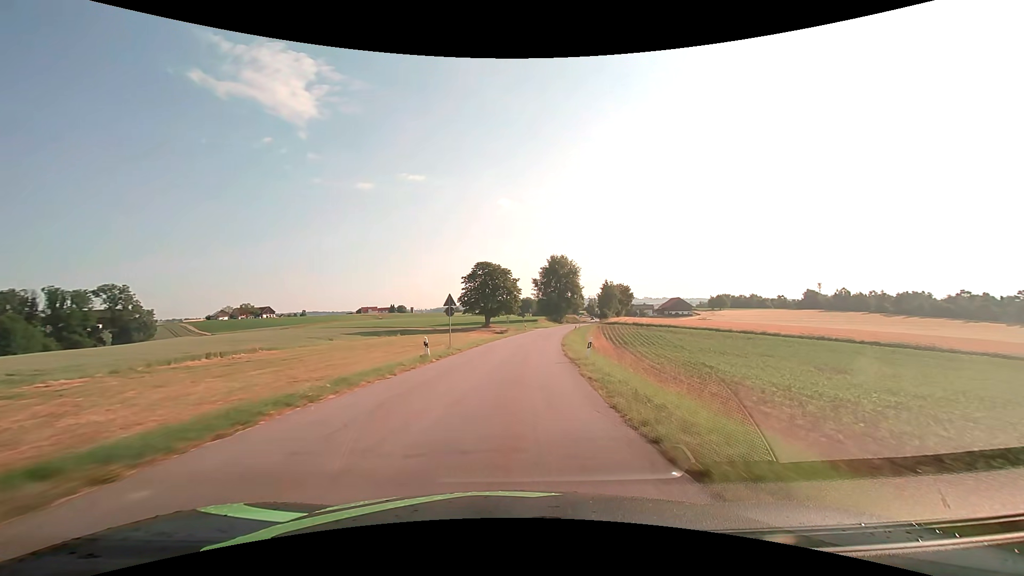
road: tertiary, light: Day
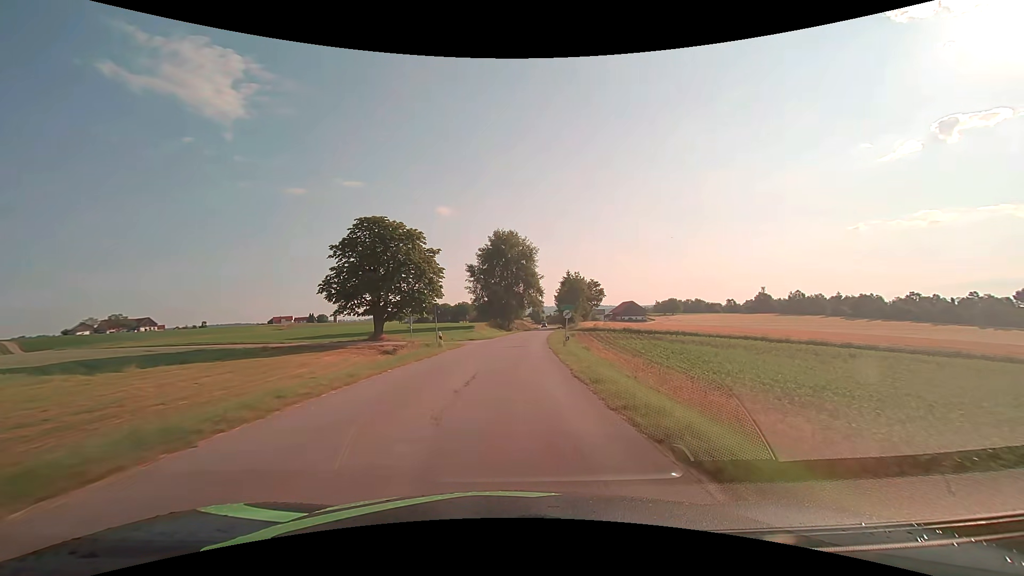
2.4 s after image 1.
(+2.7, +42.9) m; +7°
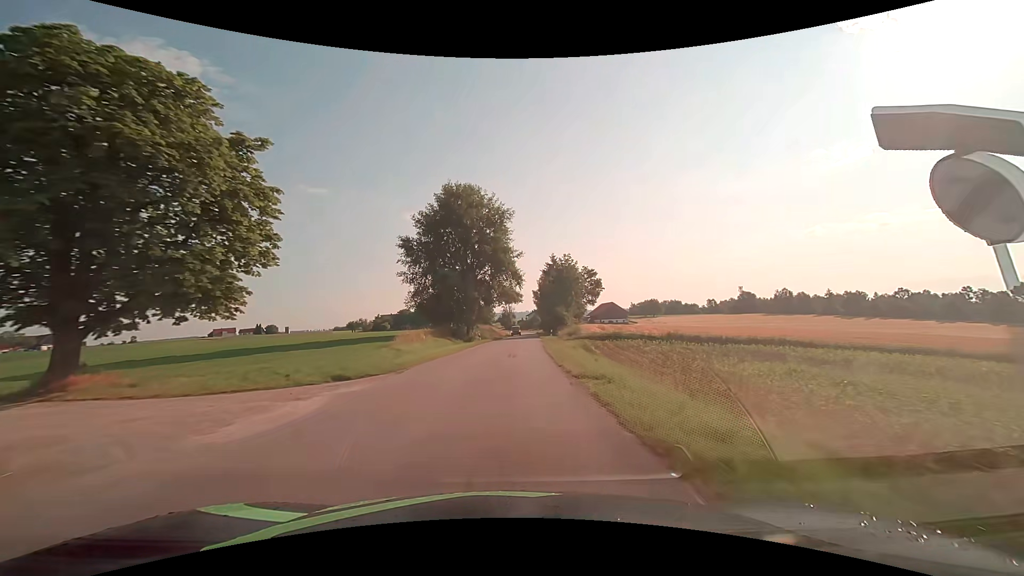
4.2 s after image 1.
(+1.2, +32.0) m; +4°
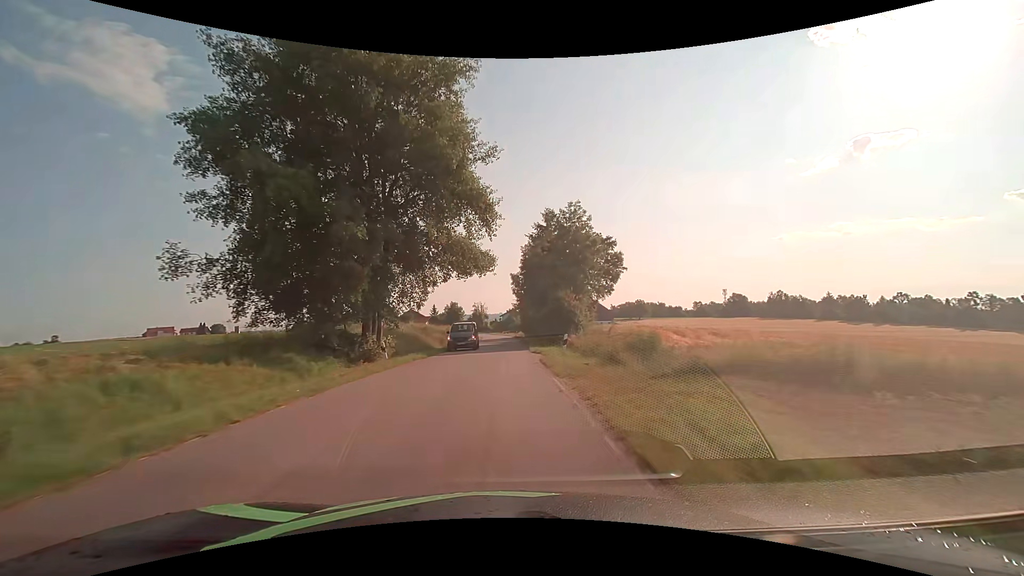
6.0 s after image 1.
(+0.9, +32.0) m; +3°
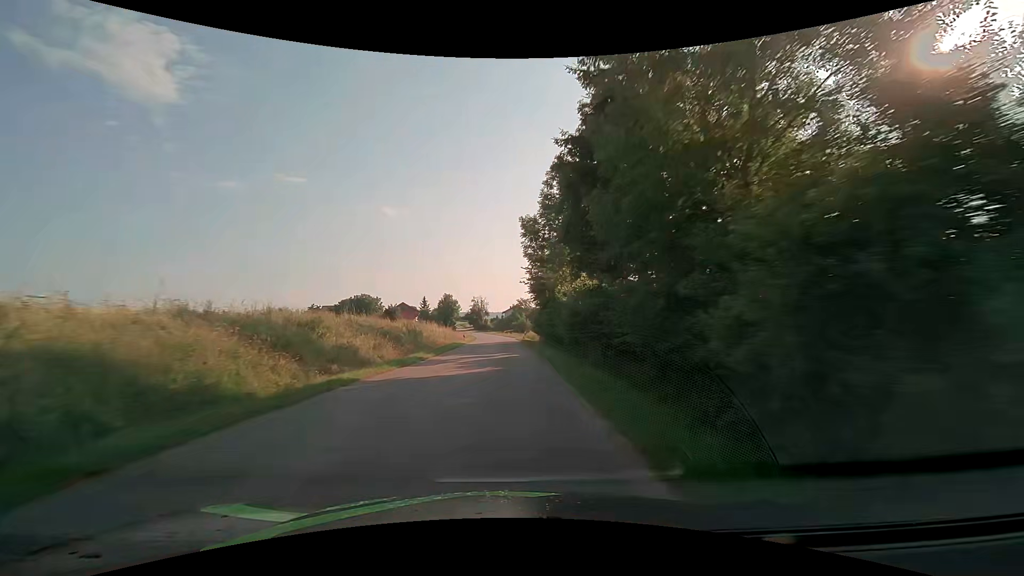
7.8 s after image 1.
(-0.1, +32.1) m; 0°
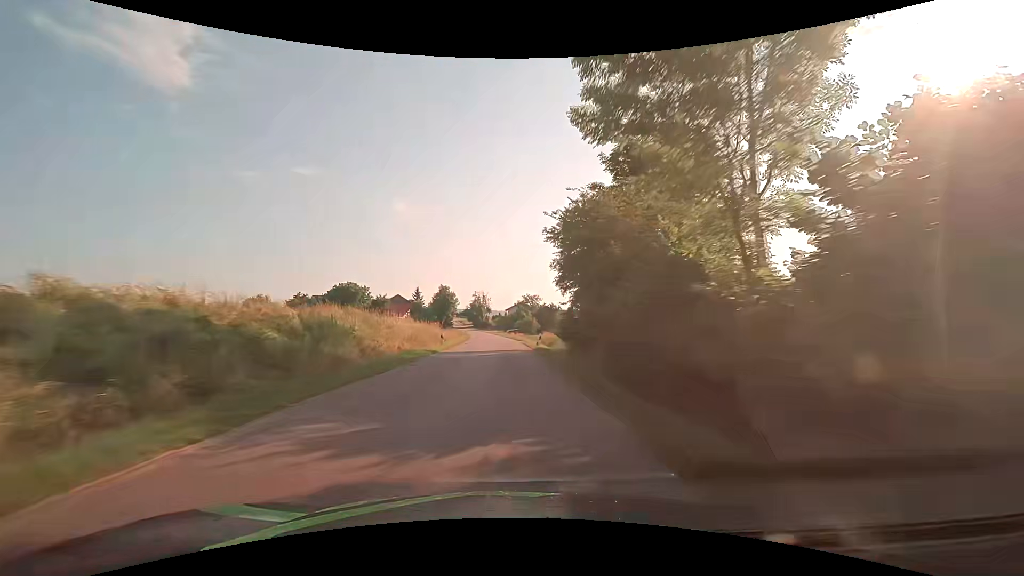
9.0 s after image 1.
(-0.3, +21.5) m; -1°
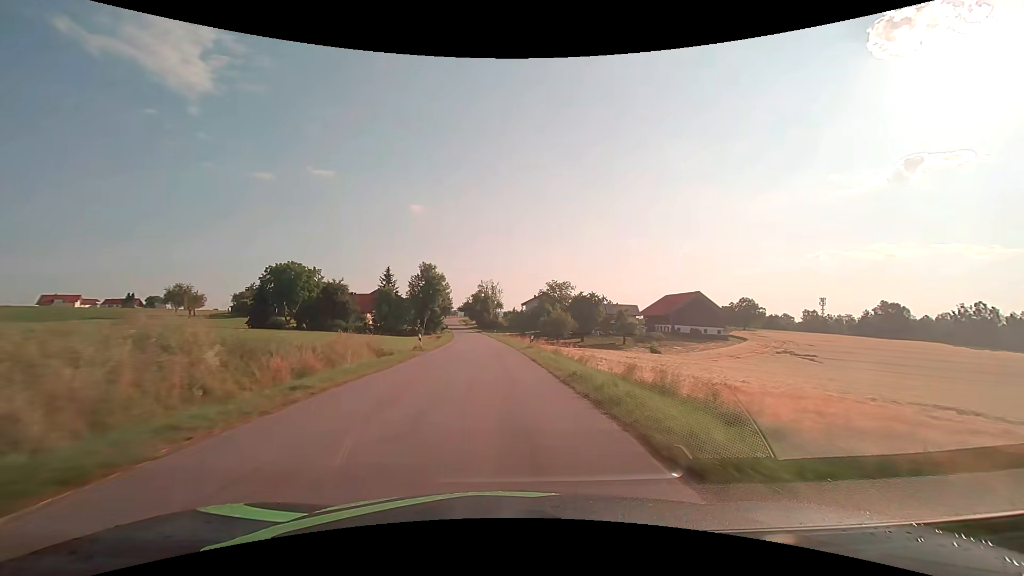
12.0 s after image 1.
(-0.2, +53.7) m; -2°
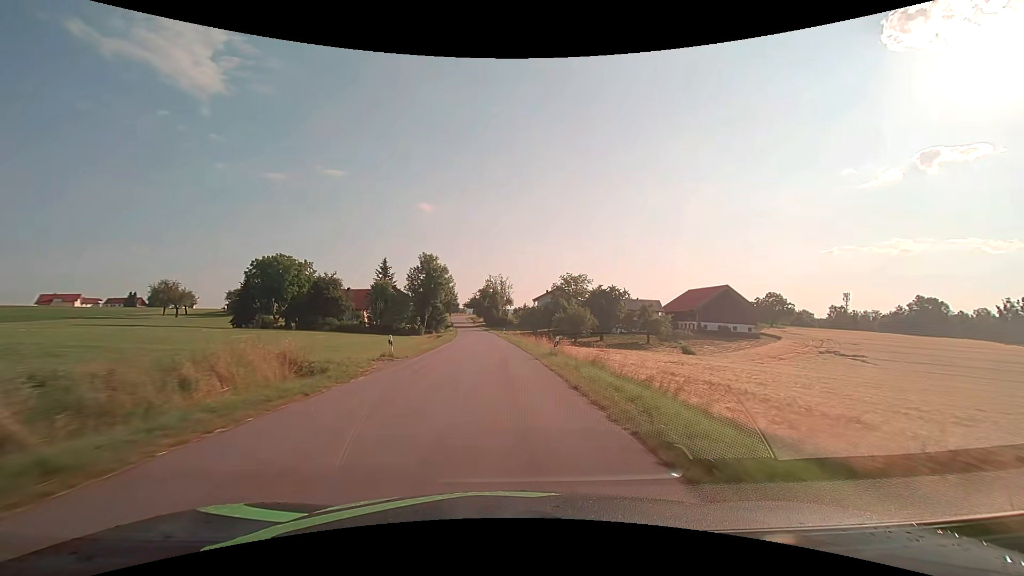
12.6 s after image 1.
(0.0, +10.6) m; -1°
(0, +10) (0, +20) (-1, +30) (-1, +40) (-2, +50) (-3, +60) (-4, +70) (-4, +80) (-5, +90) (-7, +100) m
